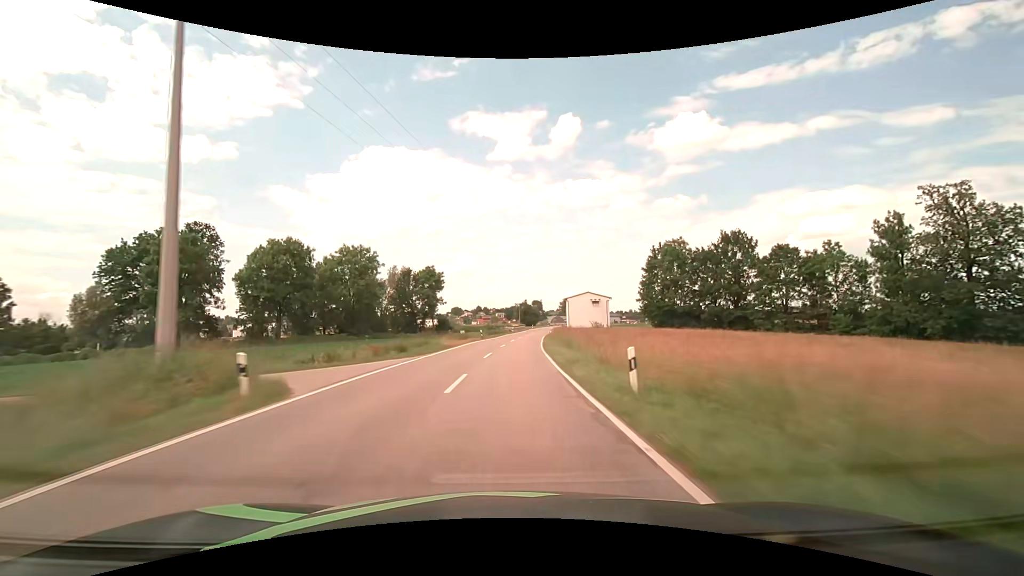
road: tertiary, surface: asphalt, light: Day
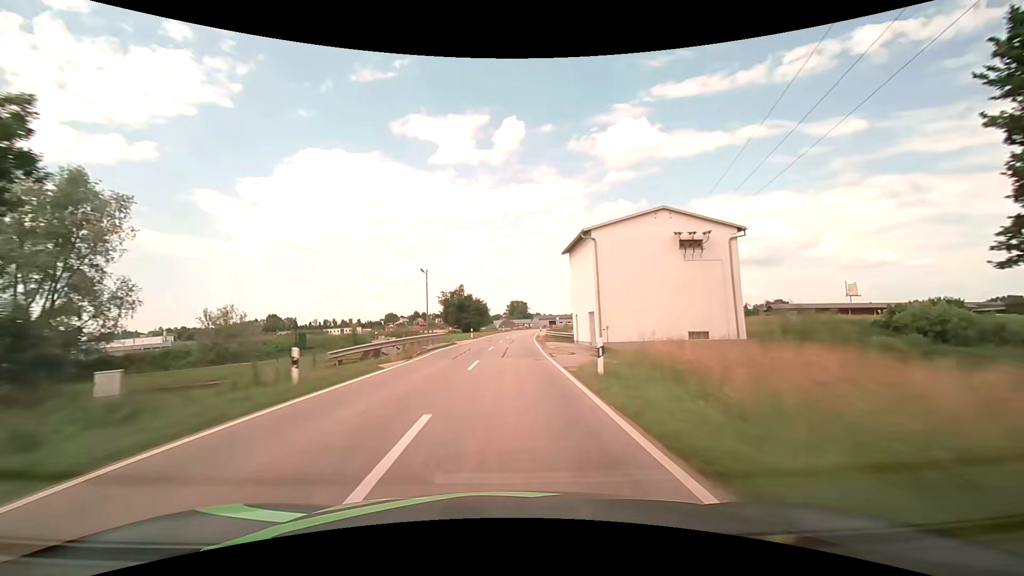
(+4.5, +78.8) m; +6°
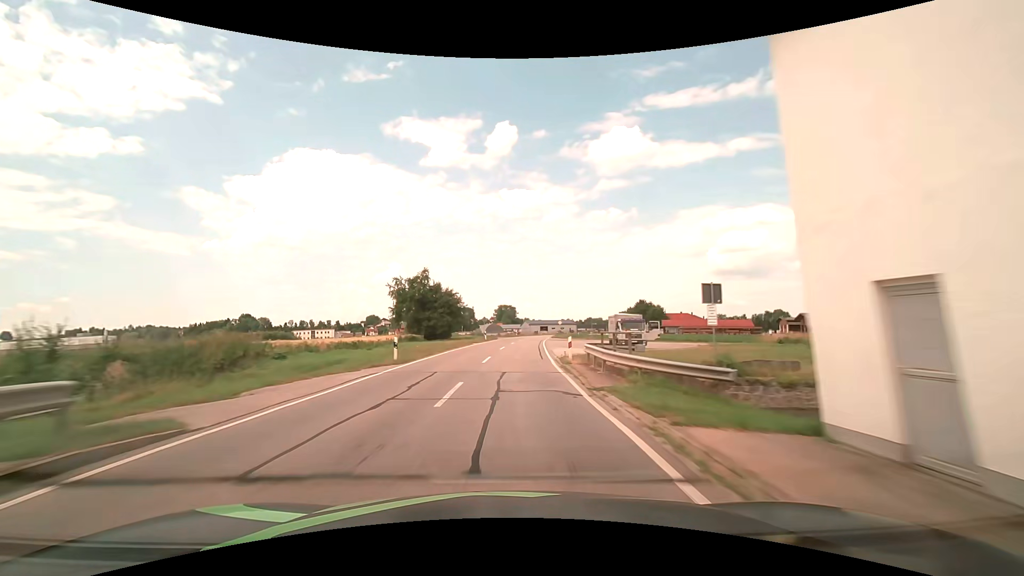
(+0.3, +31.5) m; +1°
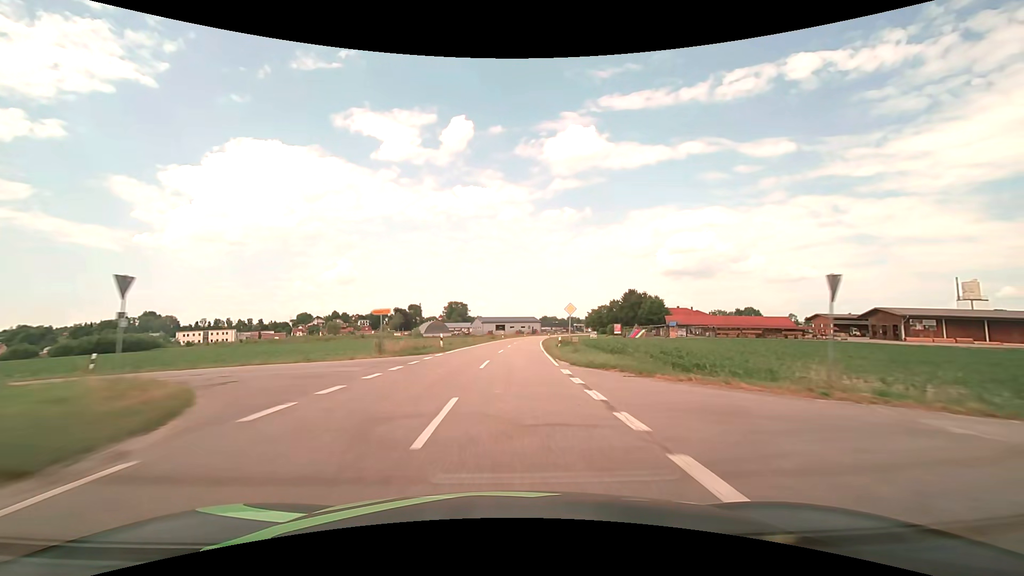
(+2.9, +62.8) m; +5°
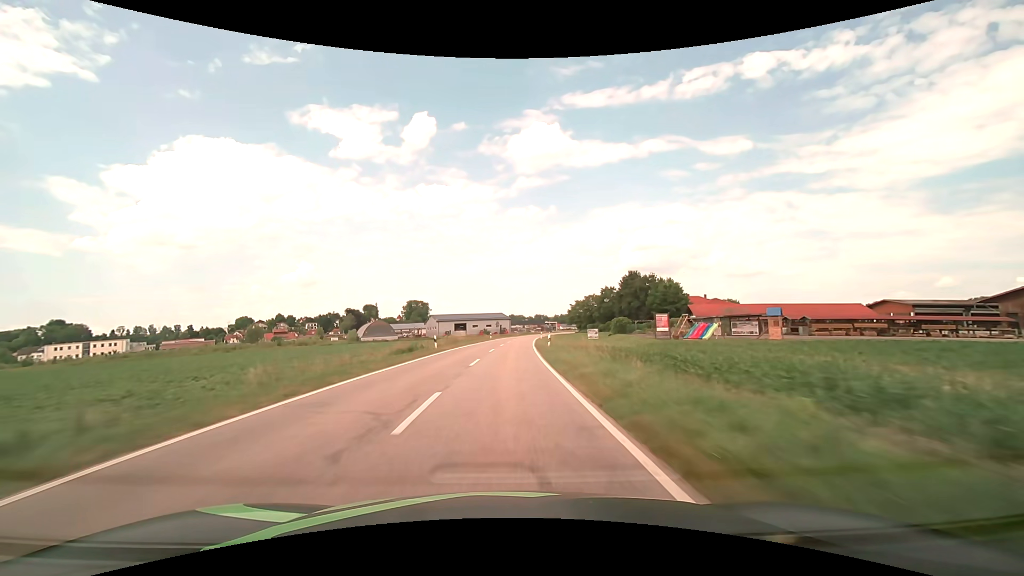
(+2.0, +47.2) m; +4°
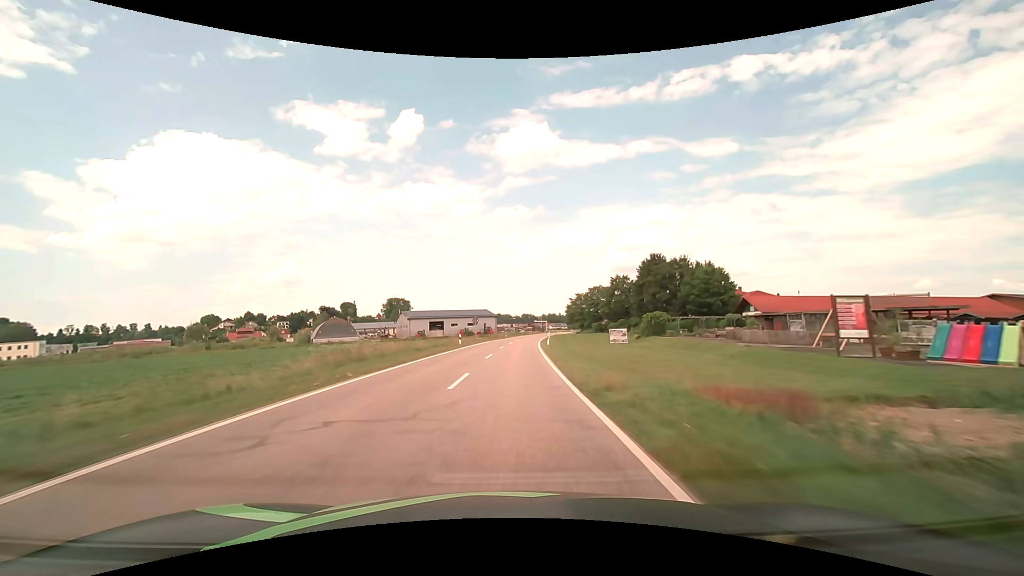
(+0.4, +31.6) m; +2°
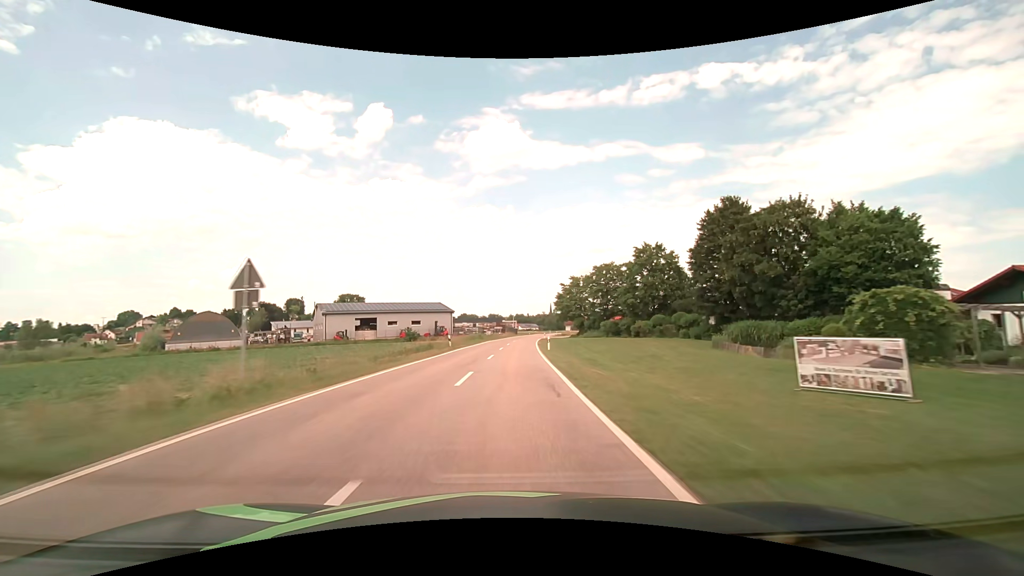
(+1.4, +47.4) m; +4°
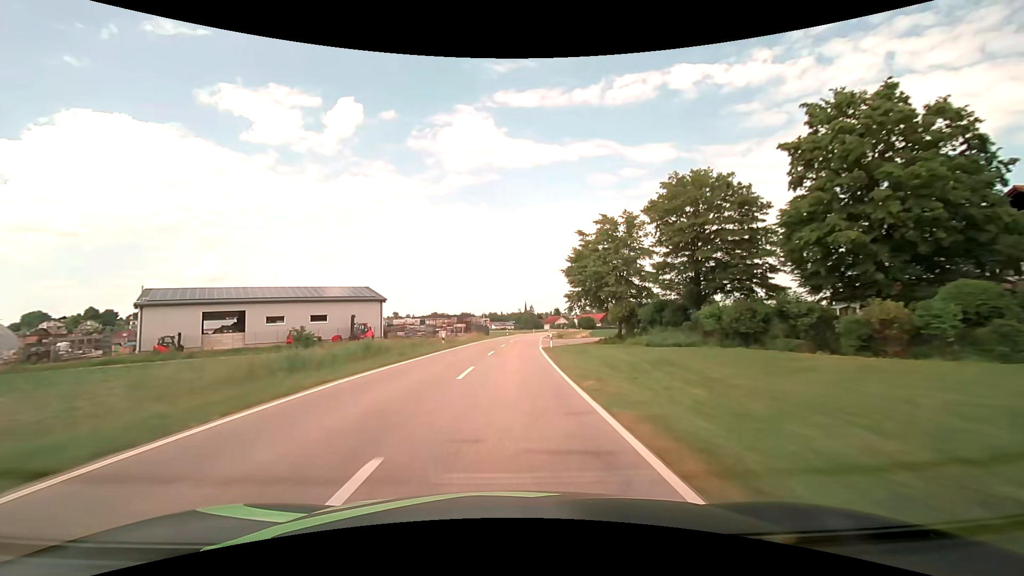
(+1.4, +47.5) m; +3°
(0, +10) (0, +20) (+1, +30) (+1, +40) (+2, +50) (+2, +60) (+3, +70) (+4, +80) (+5, +90) (+6, +100) m
